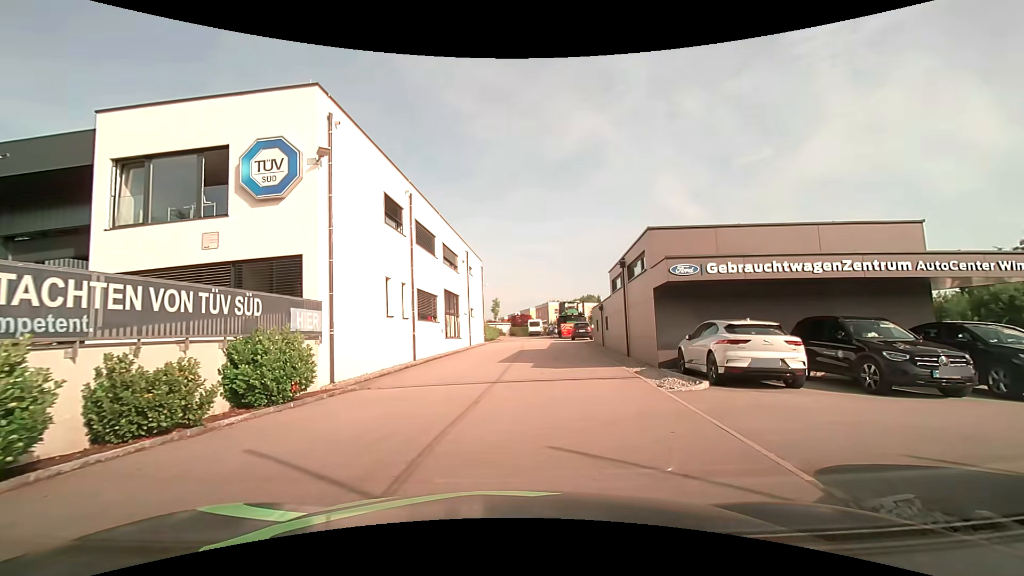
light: Day
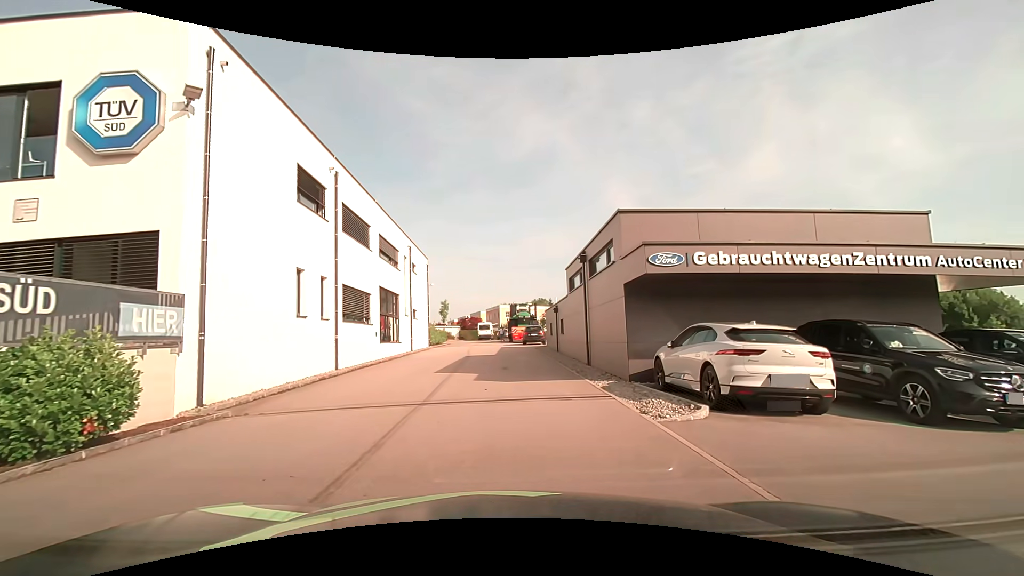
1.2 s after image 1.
(+0.2, +3.3) m; +7°
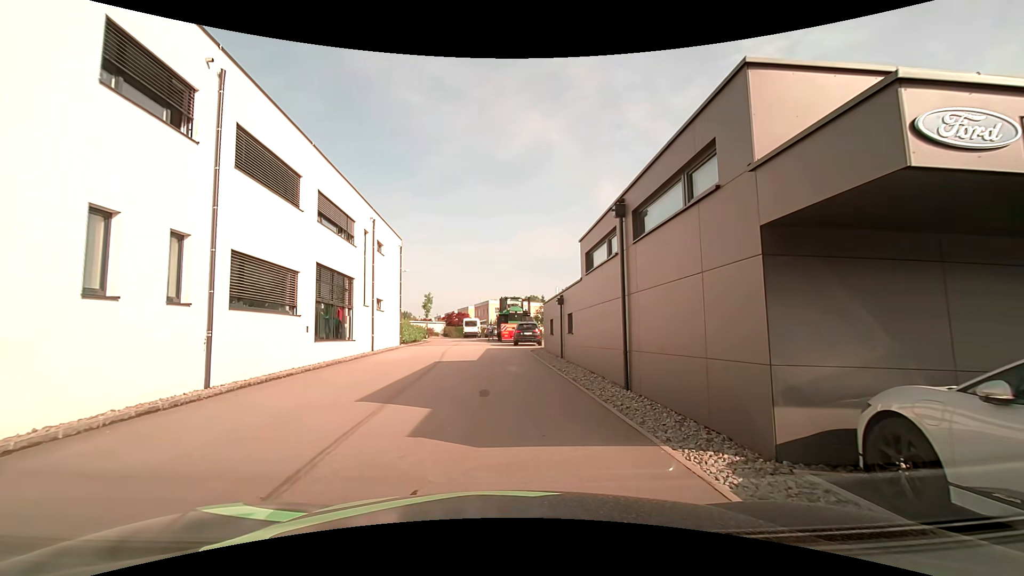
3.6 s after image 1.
(0.0, +7.5) m; 0°
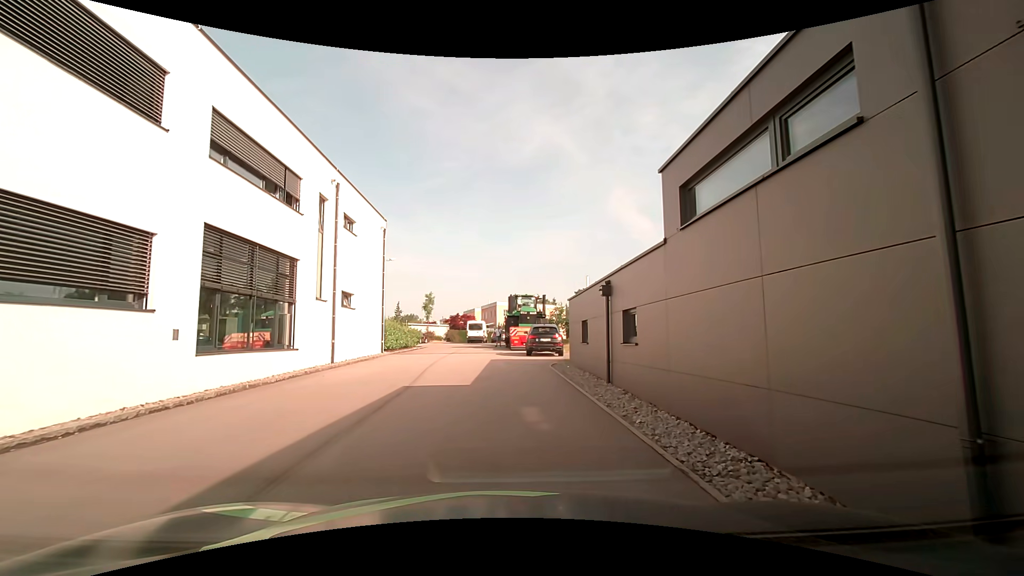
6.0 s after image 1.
(0.0, +7.8) m; -1°
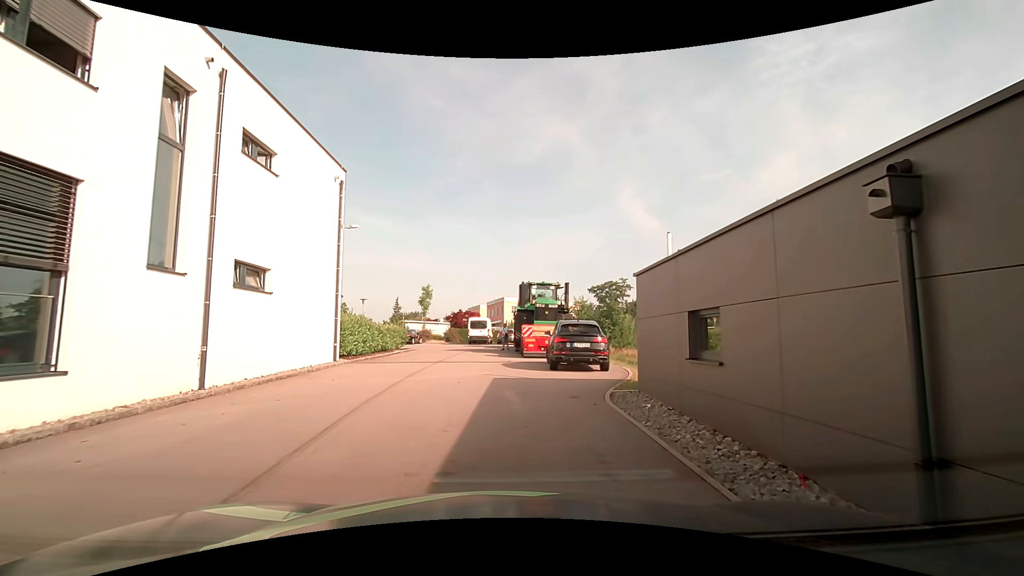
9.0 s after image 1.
(-0.1, +9.3) m; -2°
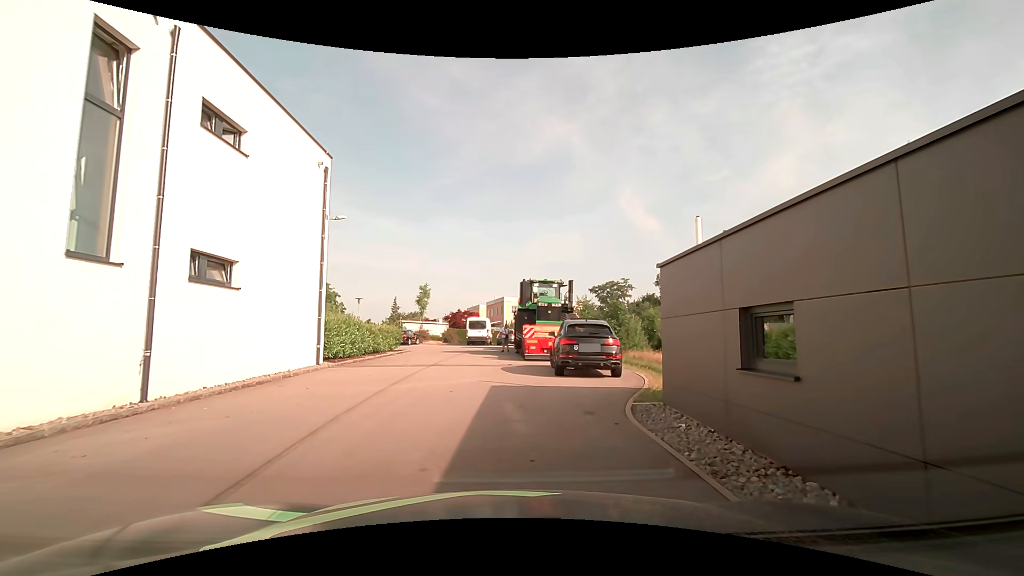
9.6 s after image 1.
(0.0, +1.7) m; +2°
